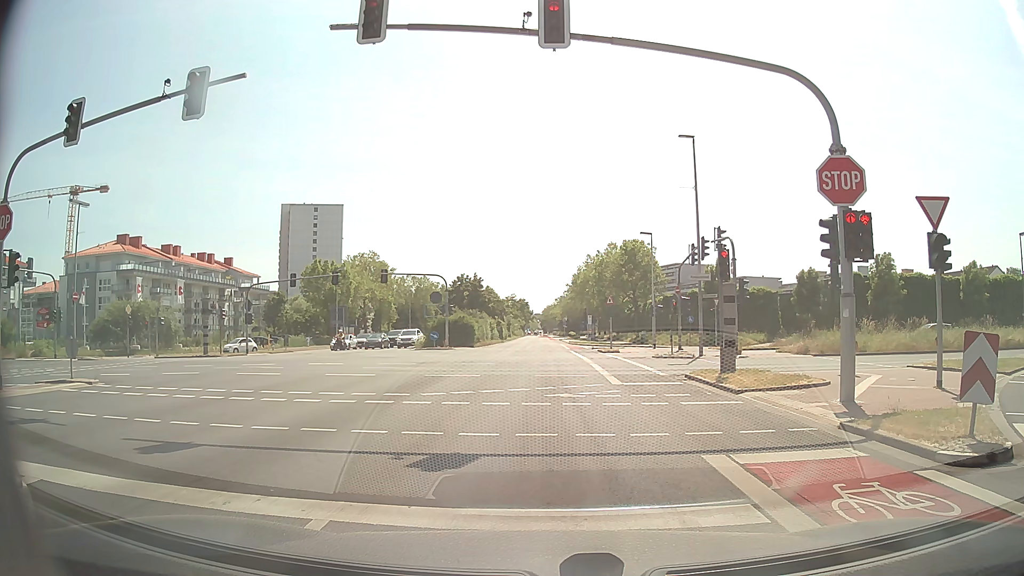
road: secondary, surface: asphalt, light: Day
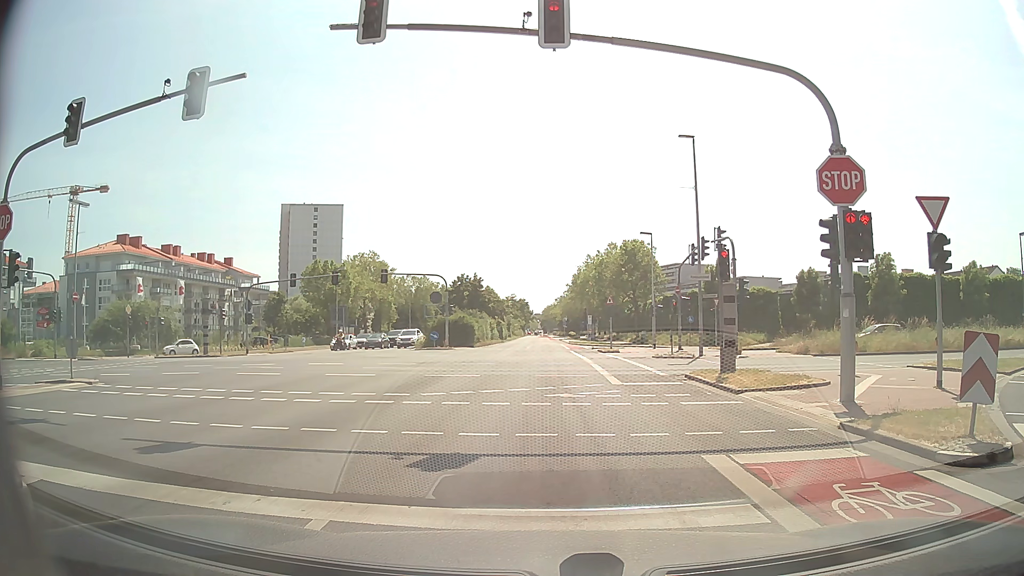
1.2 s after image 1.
(0.0, 0.0) m; 0°
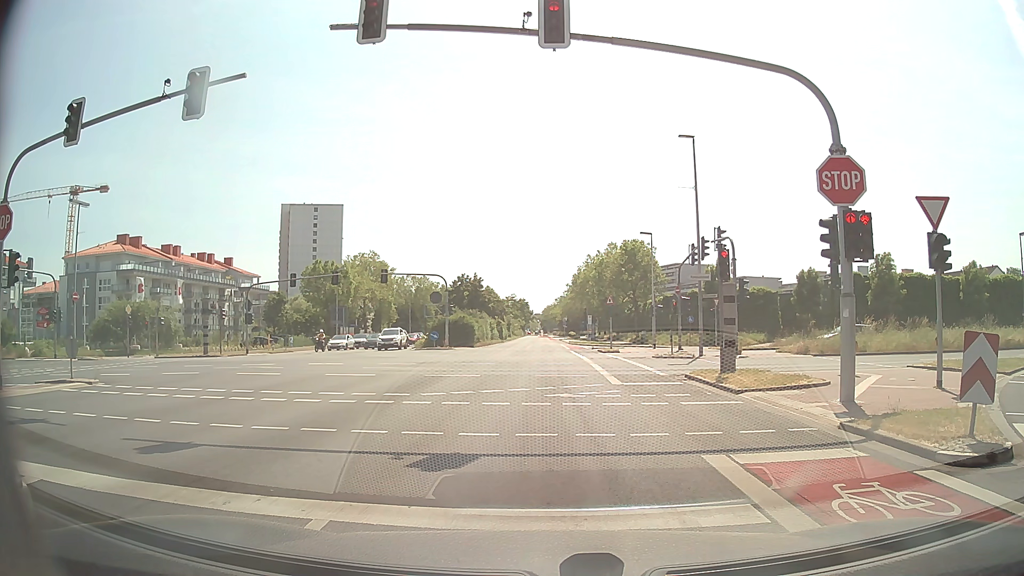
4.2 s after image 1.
(0.0, 0.0) m; 0°
(0, +10) (+1, +20) (+1, +30) (+1, +40) (+2, +50) (+2, +60) (+2, +70) (+2, +80) (+3, +90) (+3, +100) m
